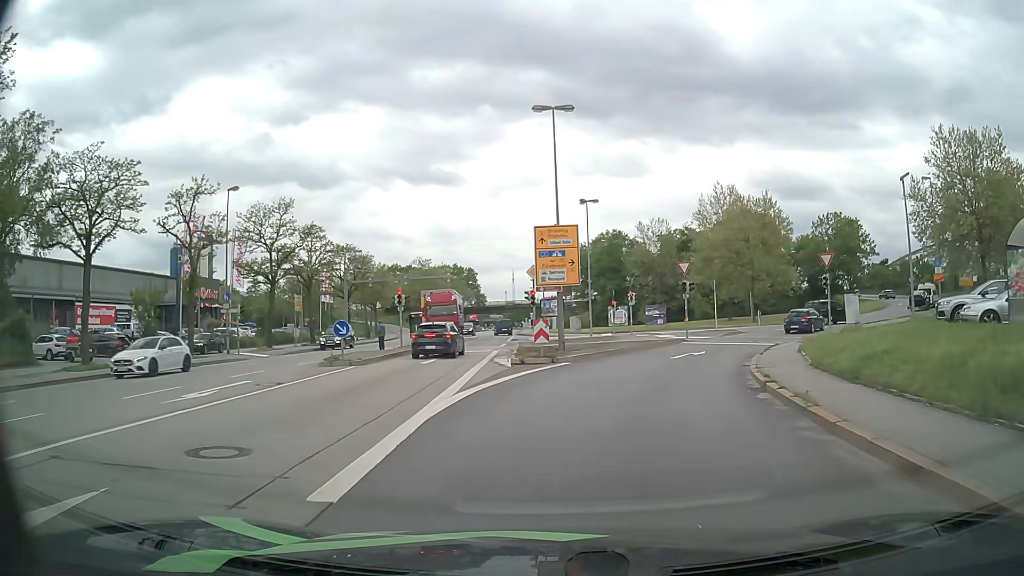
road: primary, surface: asphalt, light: Day
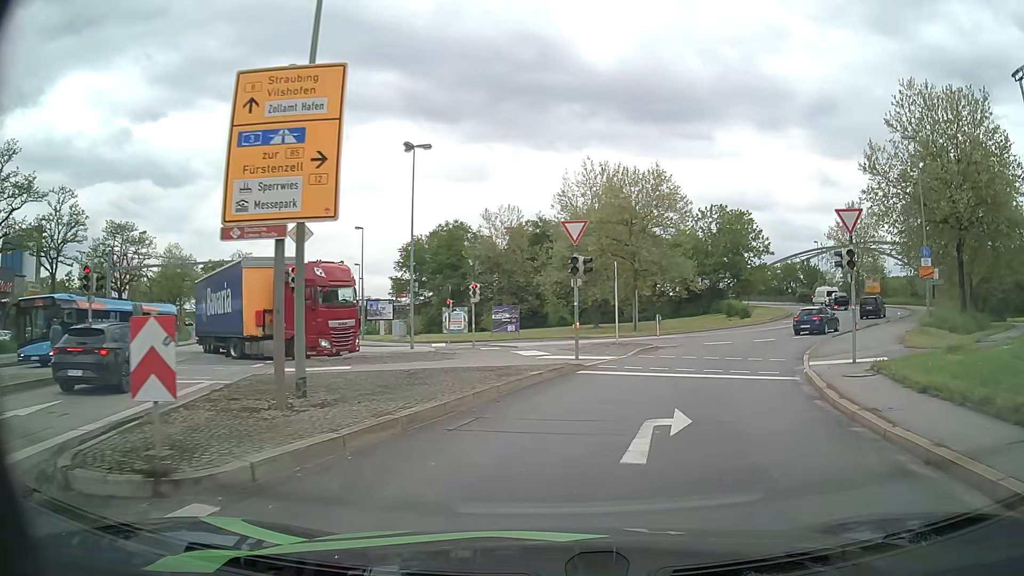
(+1.4, +16.6) m; +13°
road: primary_link
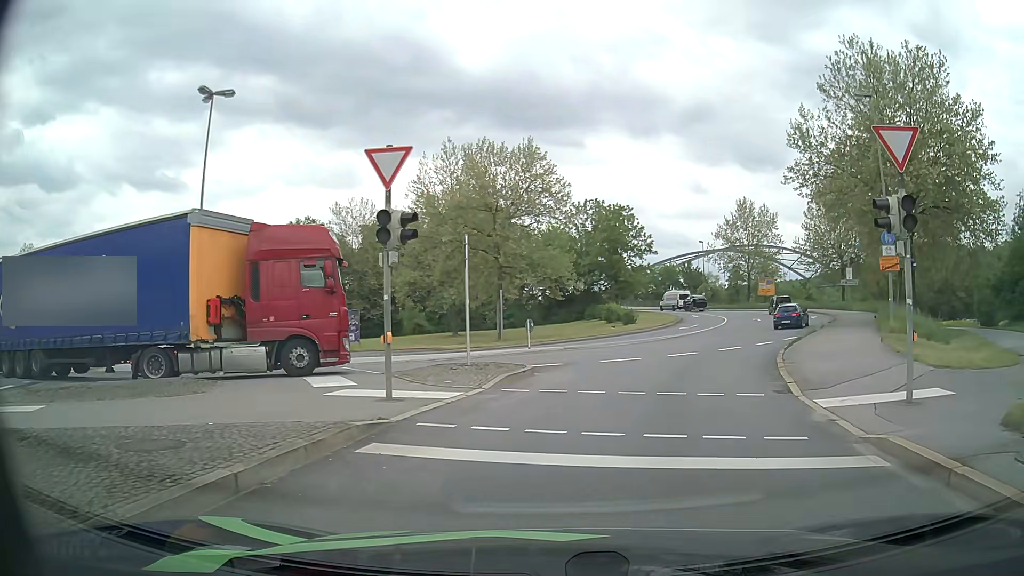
(+0.9, +8.9) m; +11°
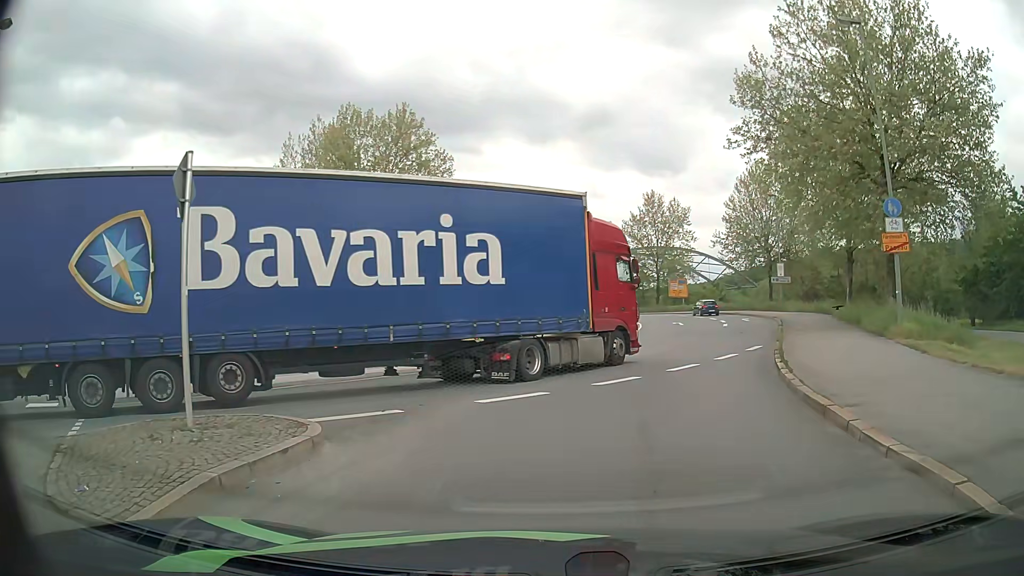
(+0.8, +8.5) m; +8°
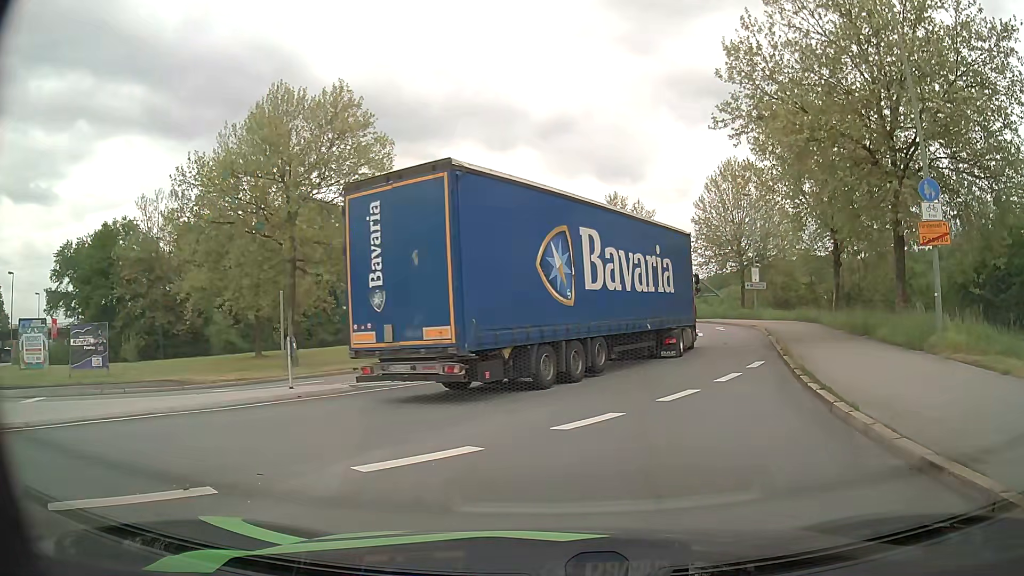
(+0.2, +4.5) m; +4°
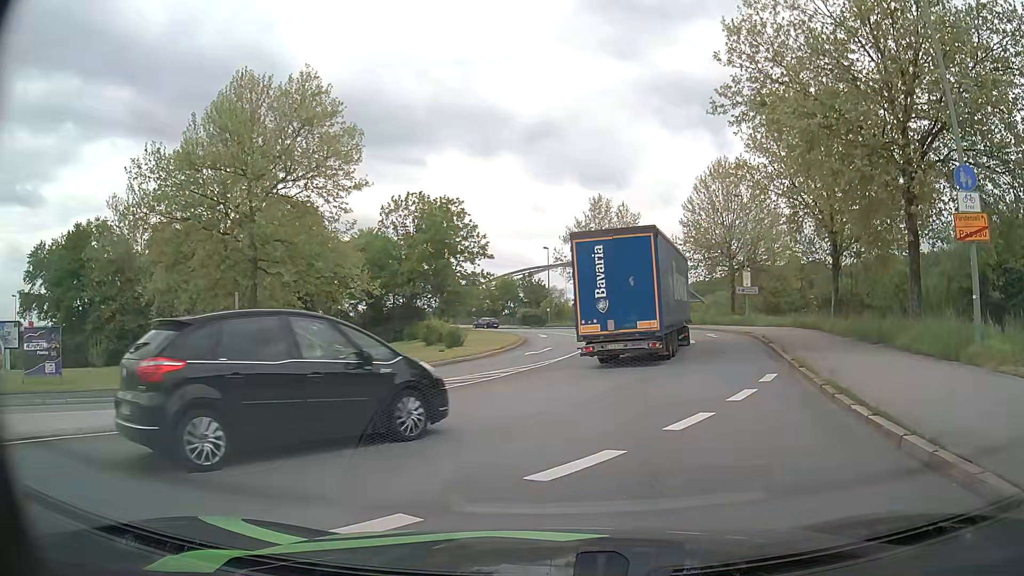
(0.0, +2.5) m; +2°
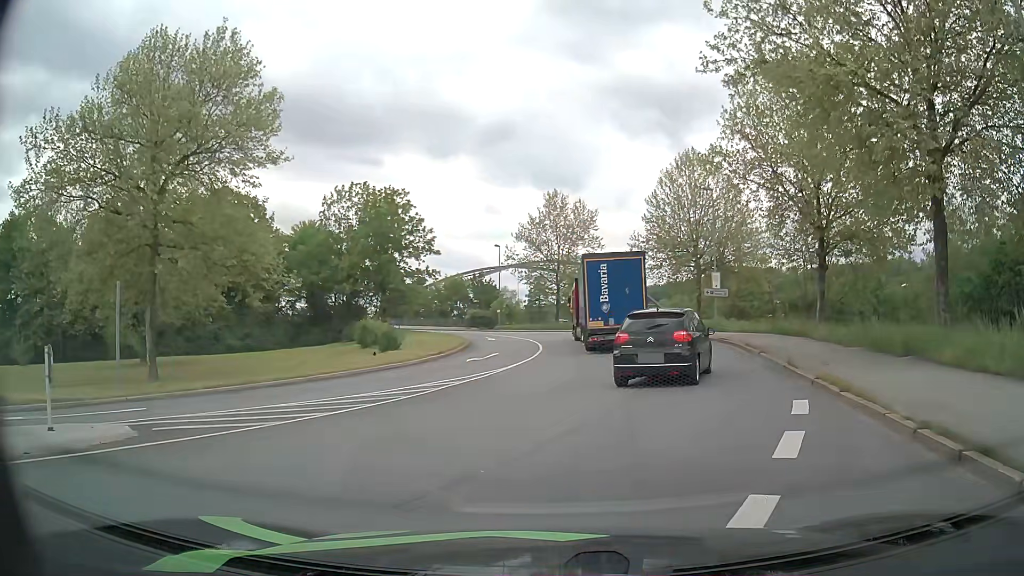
(+0.1, +4.9) m; +3°
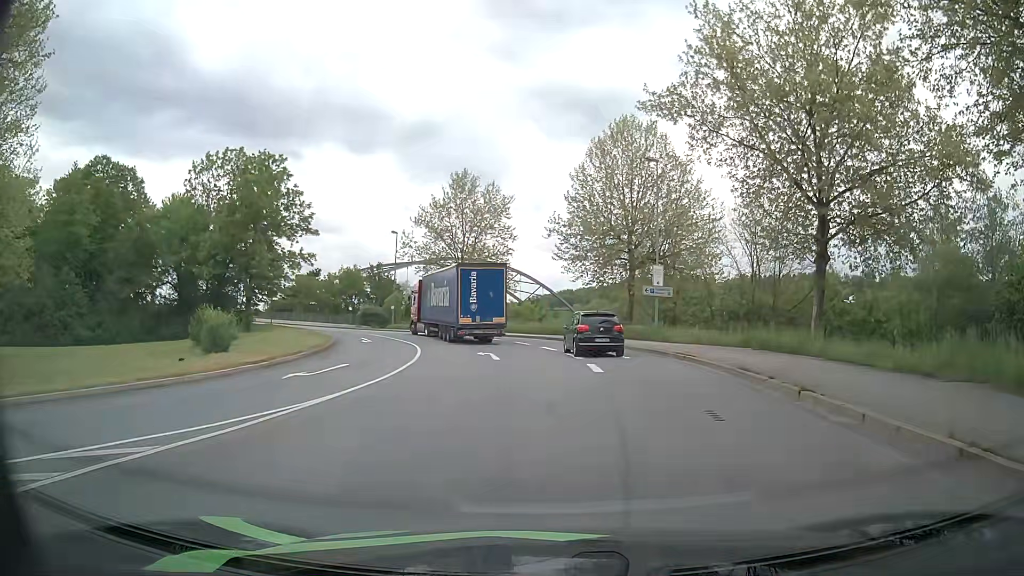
(+1.2, +11.1) m; +9°
